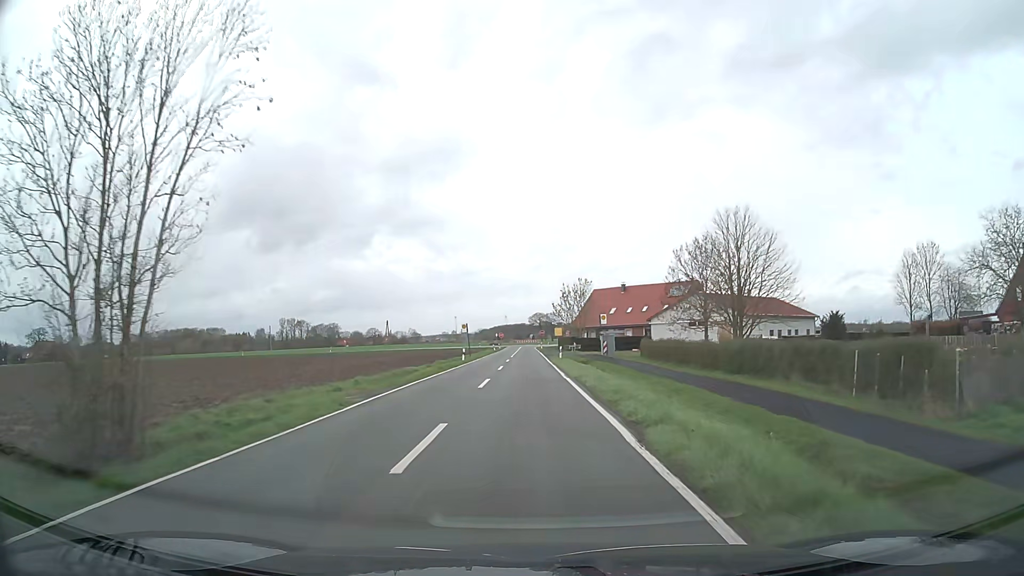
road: secondary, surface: asphalt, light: Day
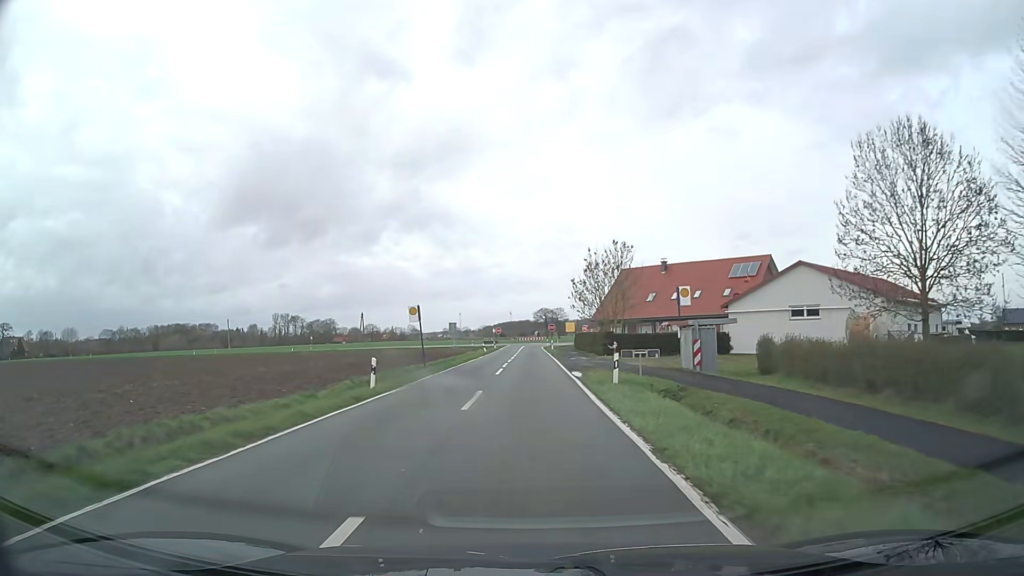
(-0.2, +30.1) m; -1°
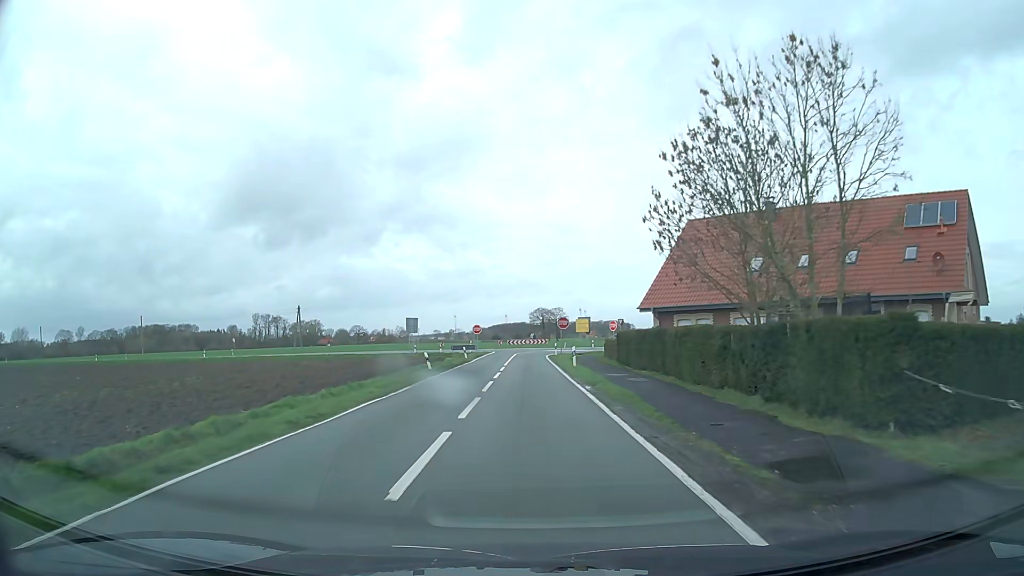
(+0.3, +37.4) m; +1°
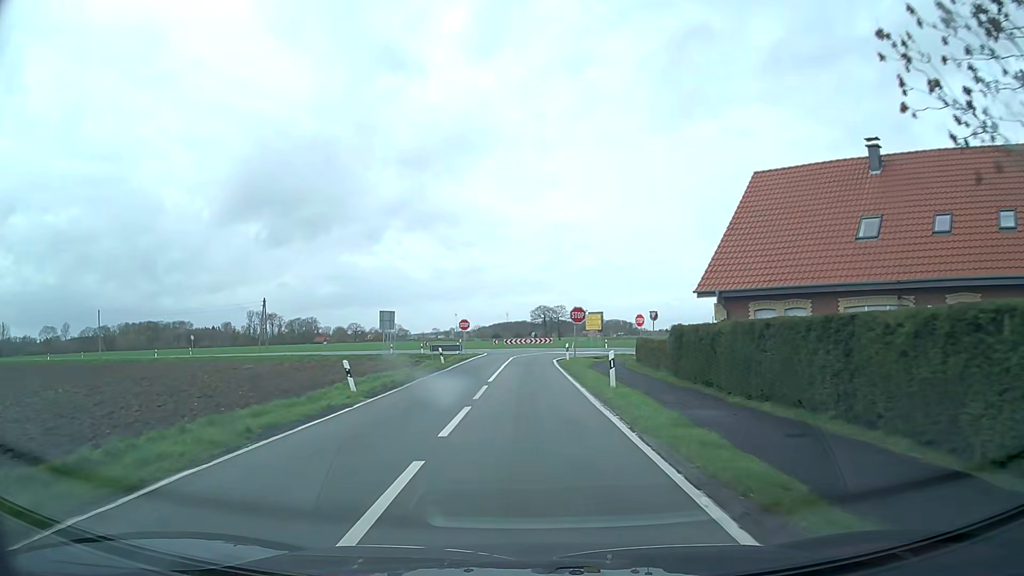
(0.0, +14.5) m; 0°
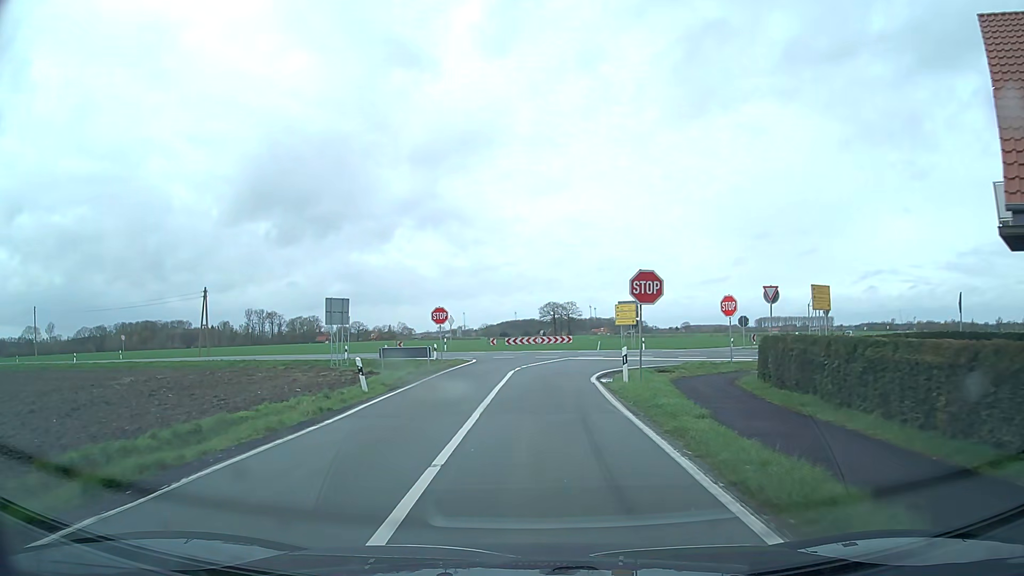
(0.0, +19.6) m; -1°
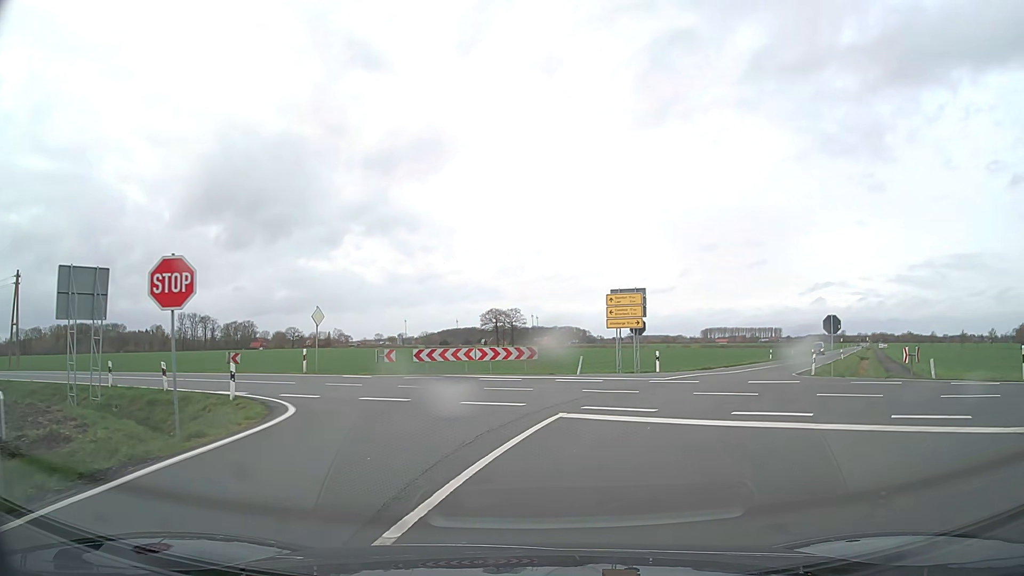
(+0.5, +23.8) m; +5°
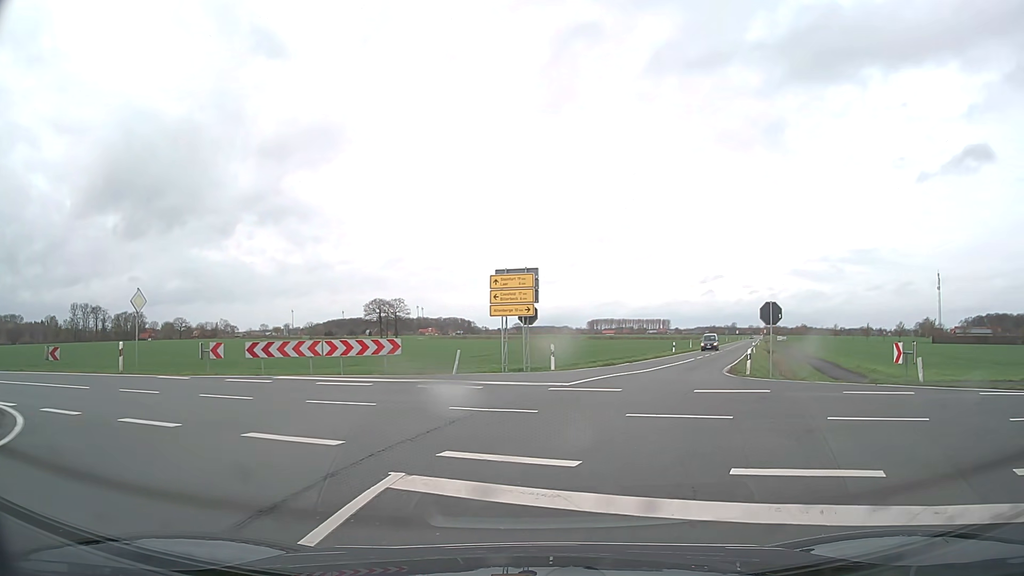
(+0.4, +6.0) m; +10°
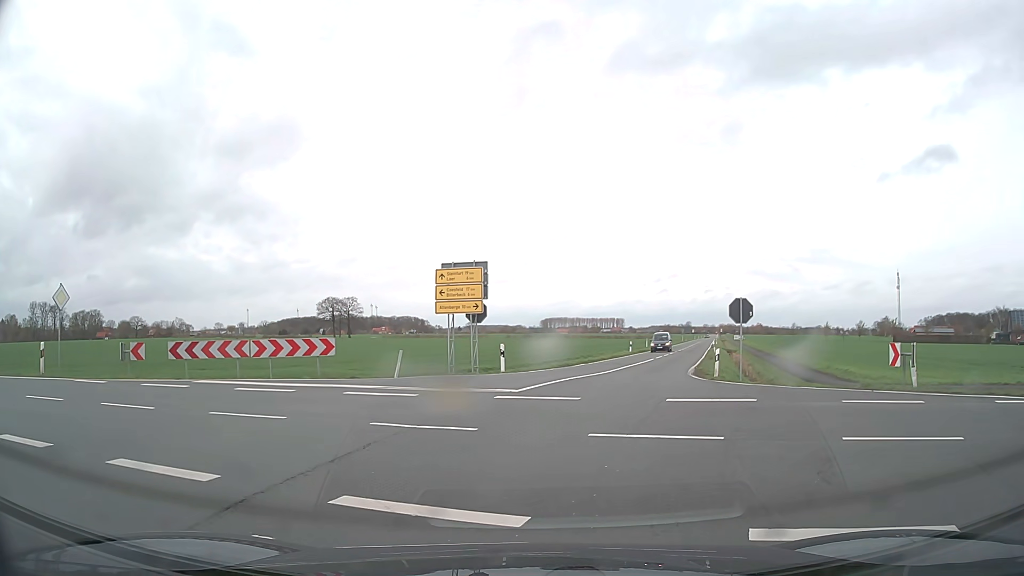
(+0.1, +2.0) m; +4°
(+1, +10) (+3, +20) (+6, +29) (+8, +39) (+11, +49) (+14, +58) (+17, +68) (+20, +77) (+23, +87) (+25, +97) m
